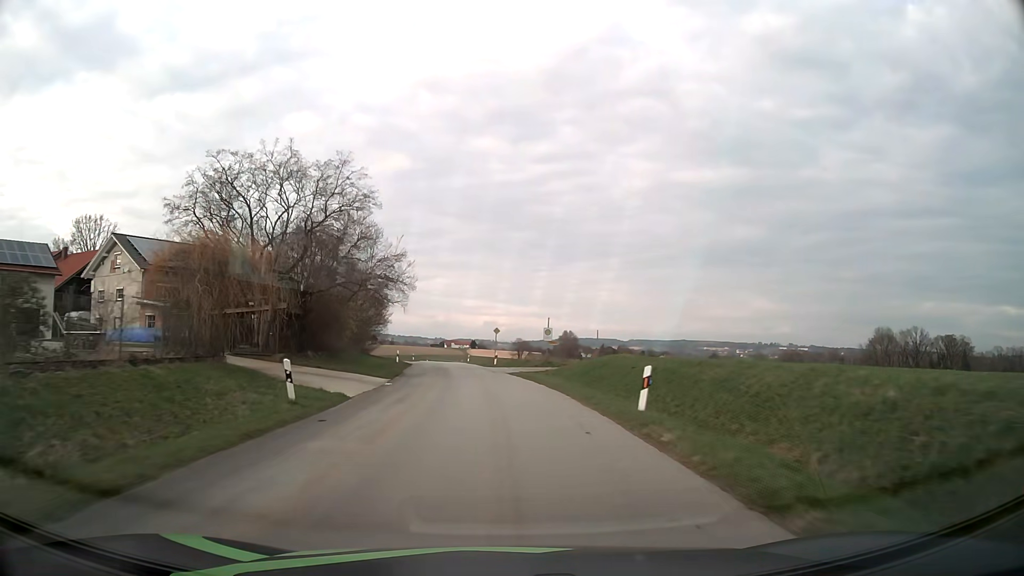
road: tertiary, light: Day
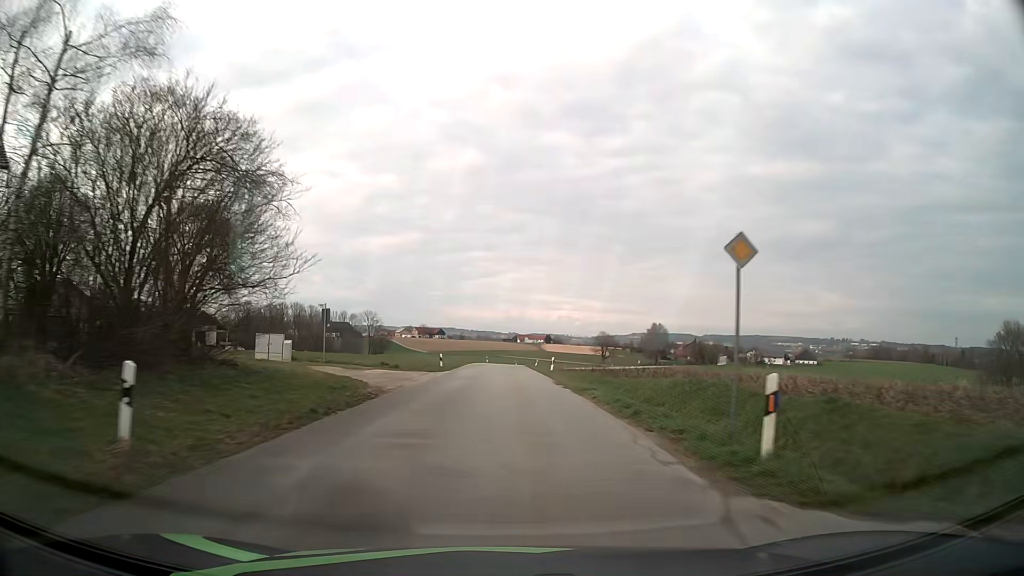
(-3.4, +42.2) m; -7°
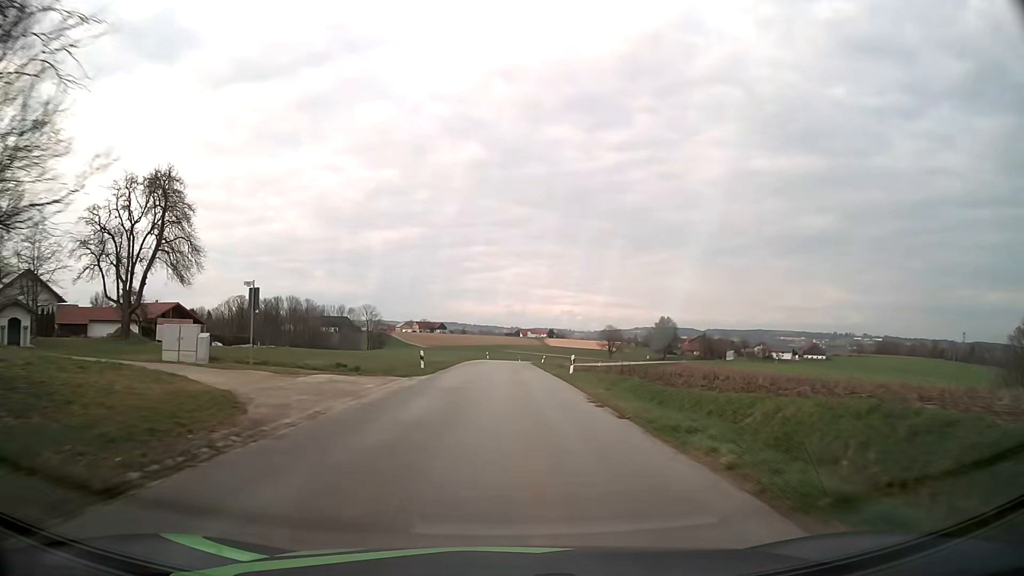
(0.0, +10.8) m; 0°
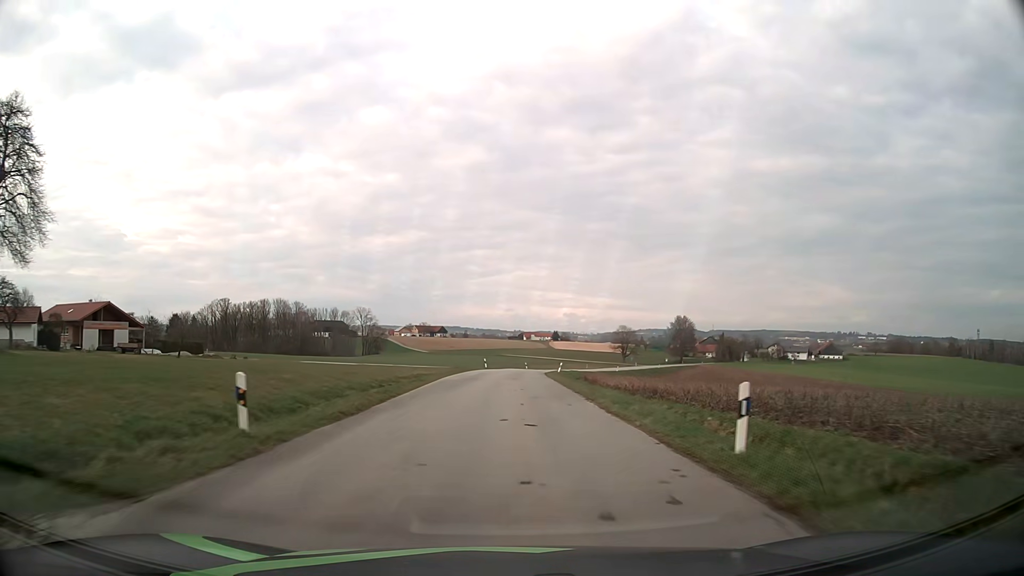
(-0.1, +22.0) m; 0°
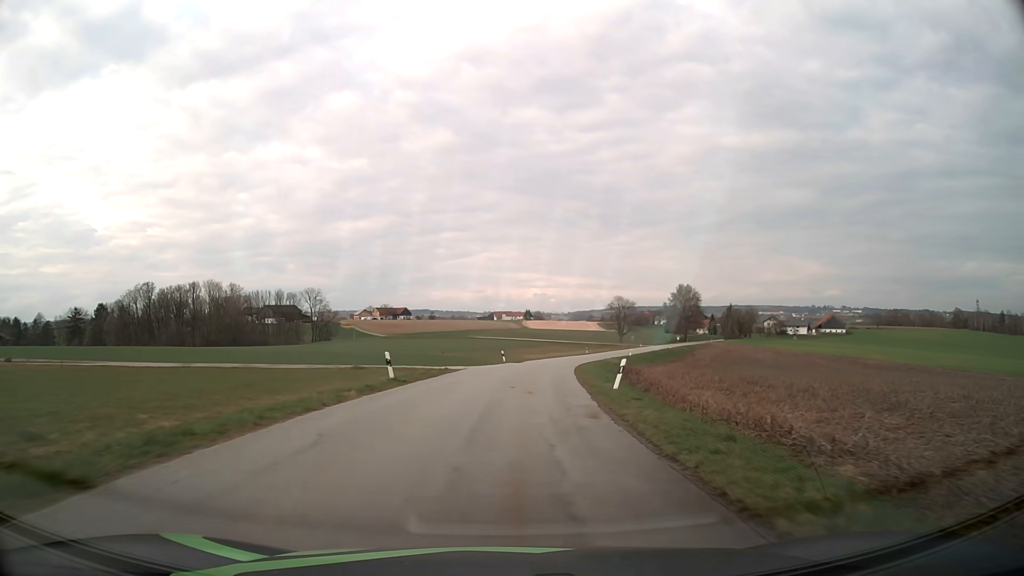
(+0.8, +44.1) m; +2°
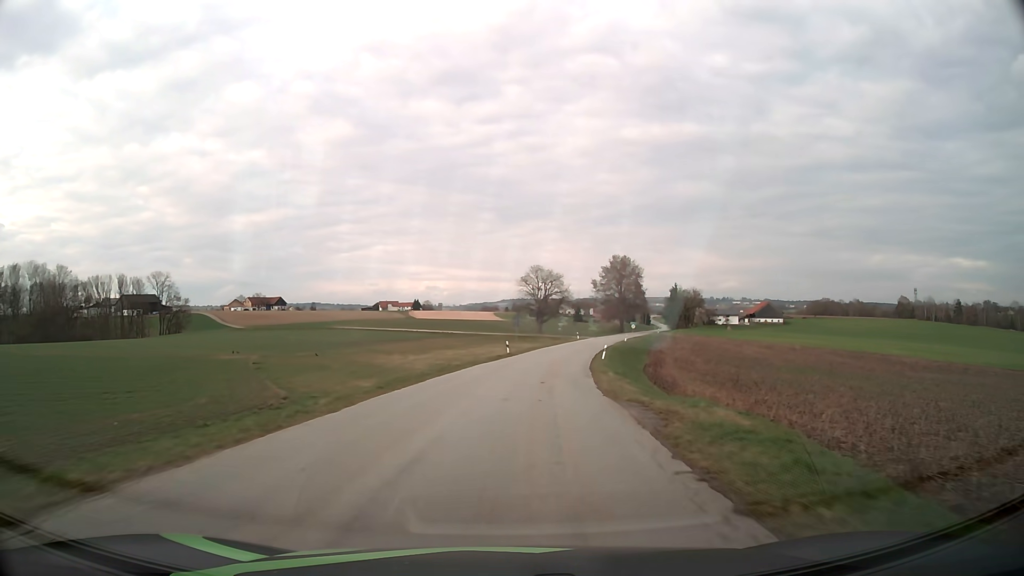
(+4.3, +55.8) m; +9°
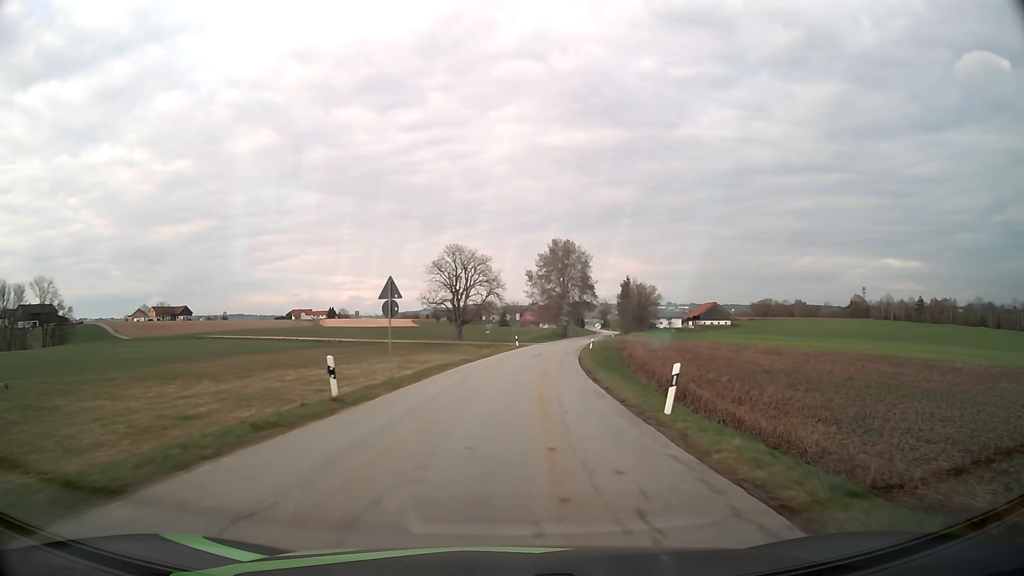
(+2.0, +34.3) m; +7°
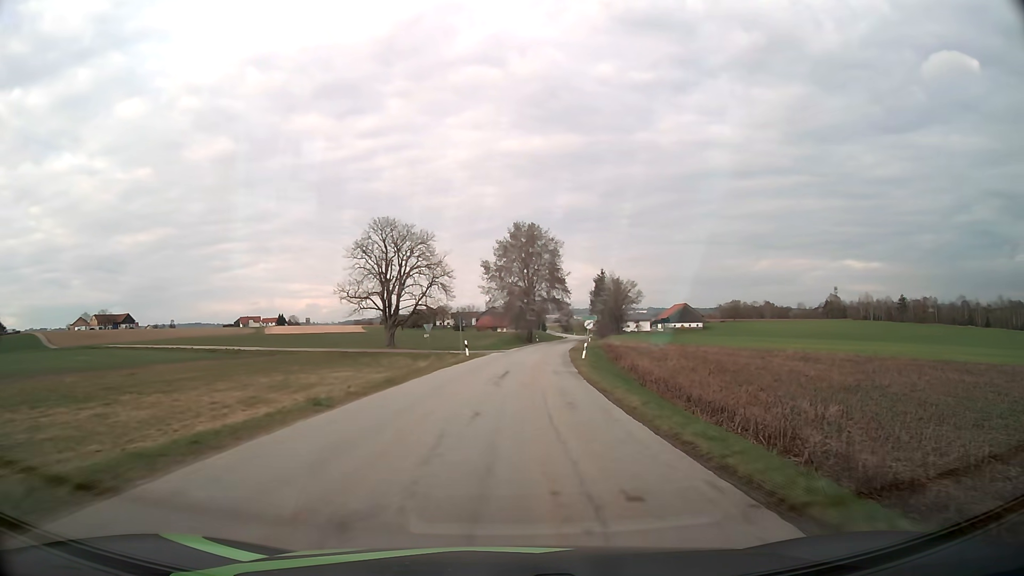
(+0.7, +23.1) m; +4°
(0, +10) (0, +20) (+1, +30) (+2, +40) (+3, +50) (+4, +60) (+5, +70) (+6, +80) (+8, +90) (+9, +99) m
